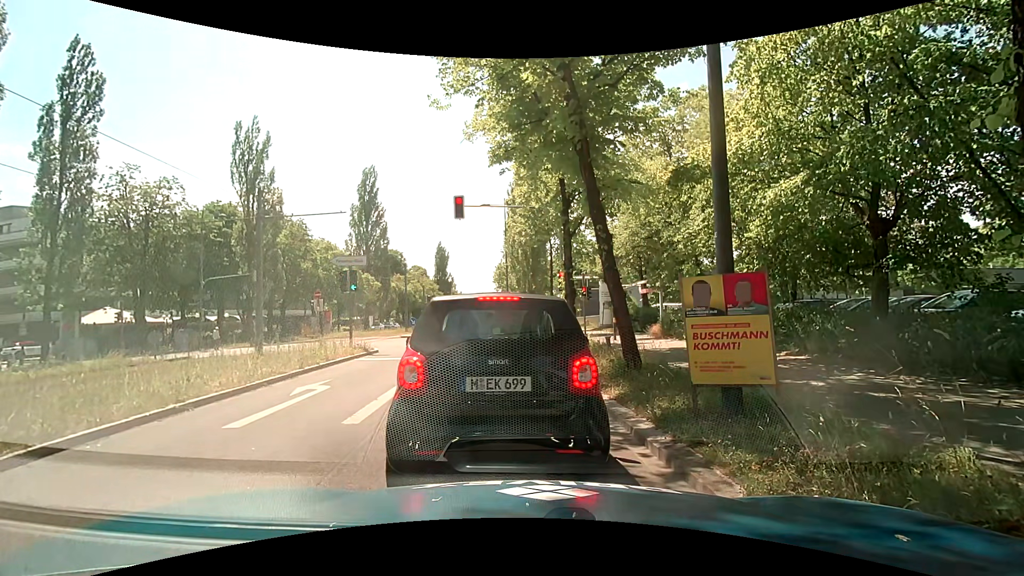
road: secondary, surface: asphalt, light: Day
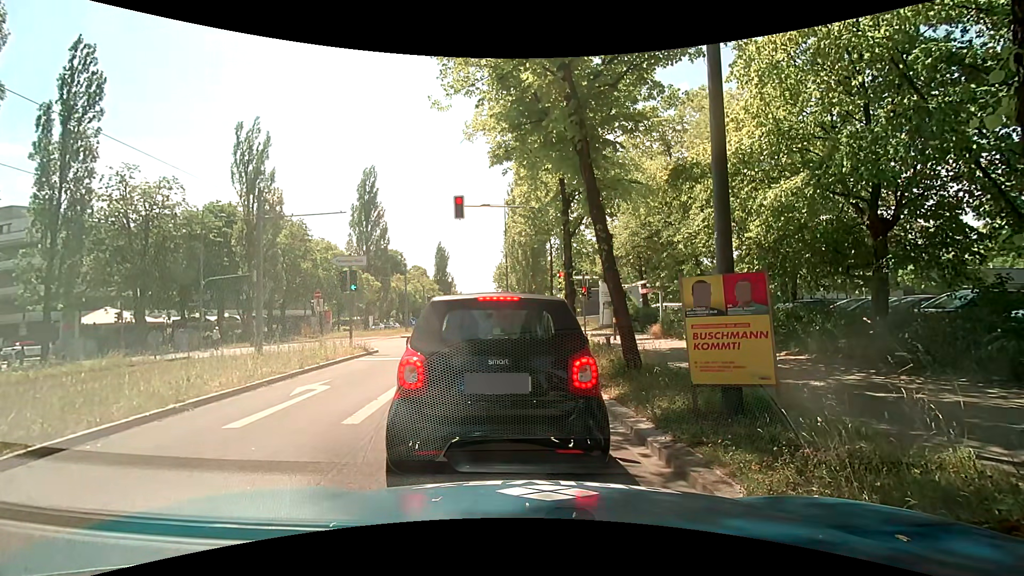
(0.0, 0.0) m; 0°
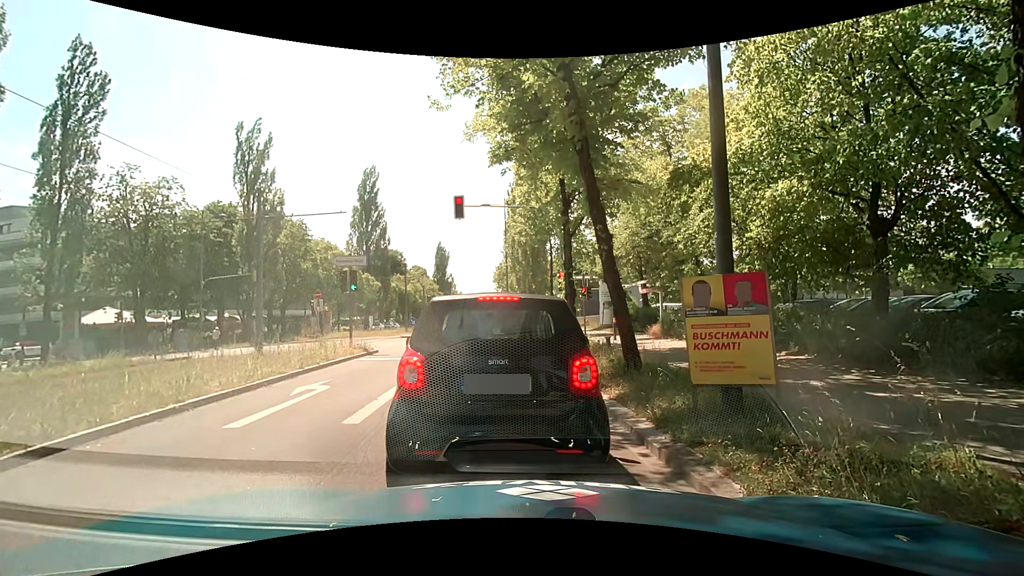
(0.0, 0.0) m; 0°
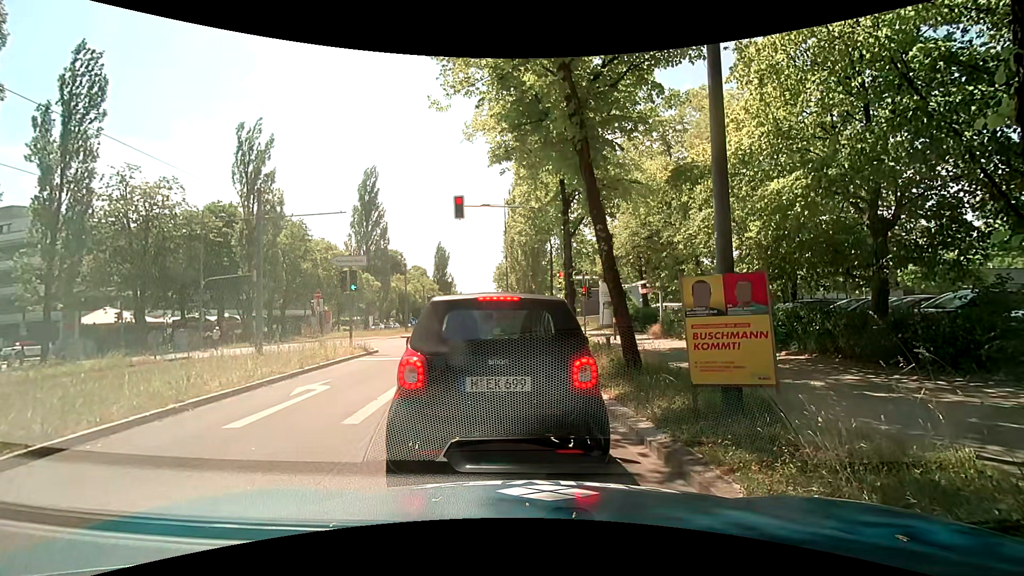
(0.0, 0.0) m; 0°
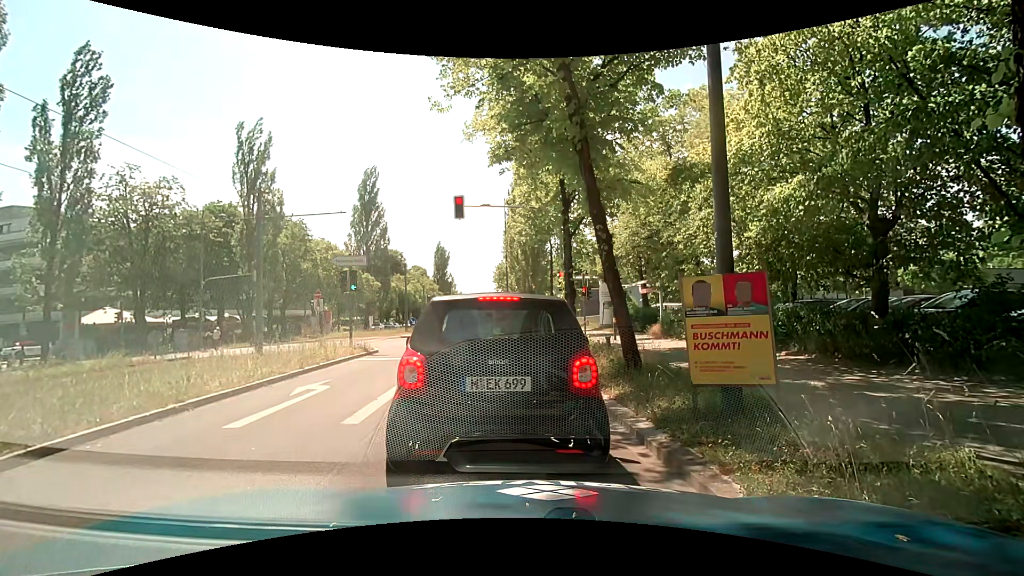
(0.0, 0.0) m; 0°
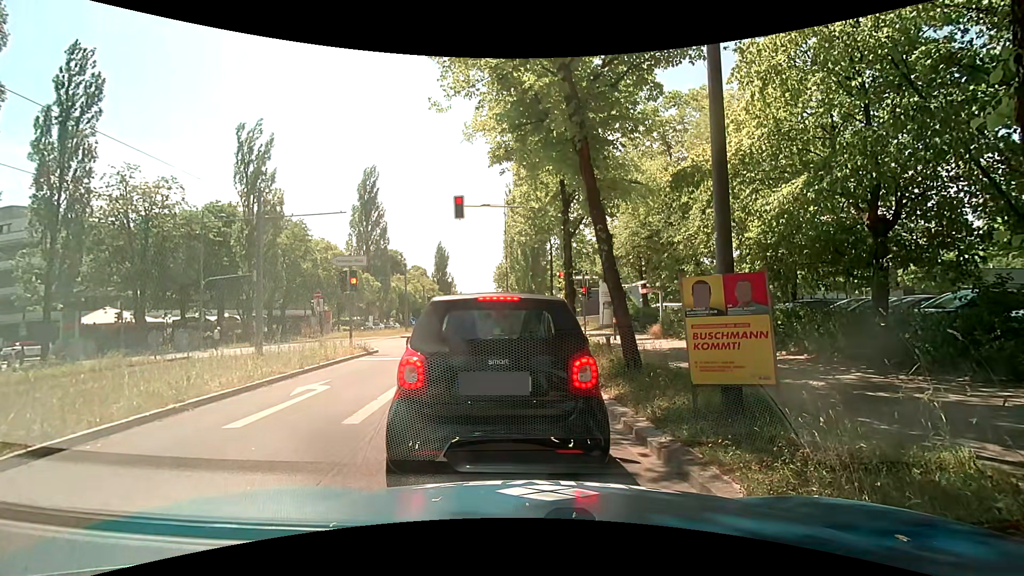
(0.0, 0.0) m; 0°
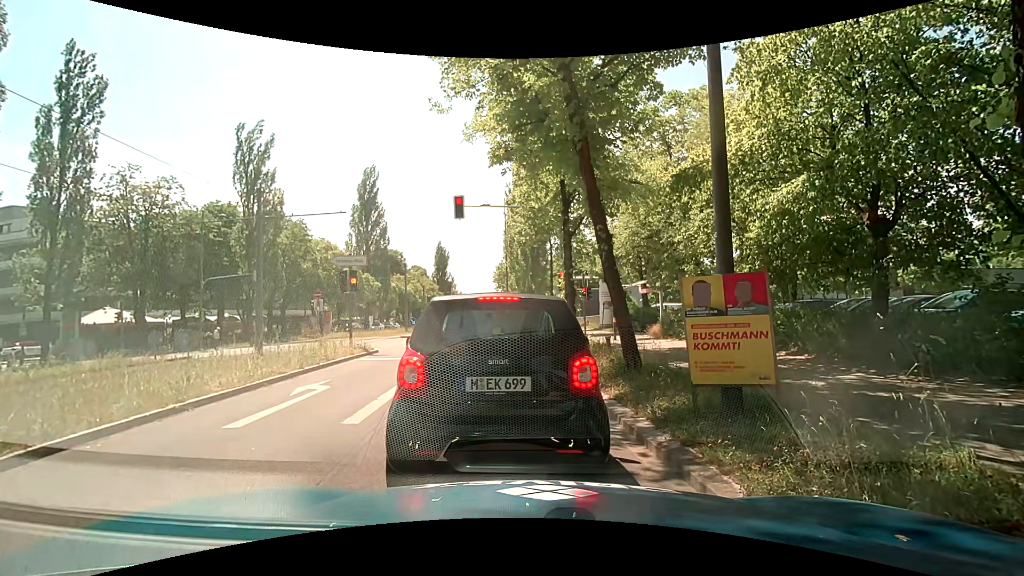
(0.0, 0.0) m; 0°
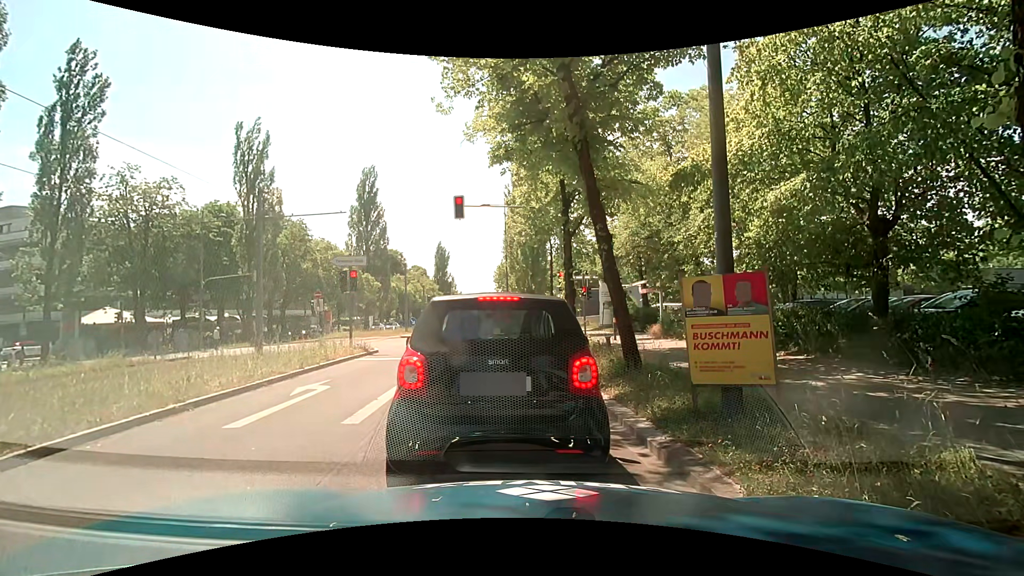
(0.0, 0.0) m; 0°
